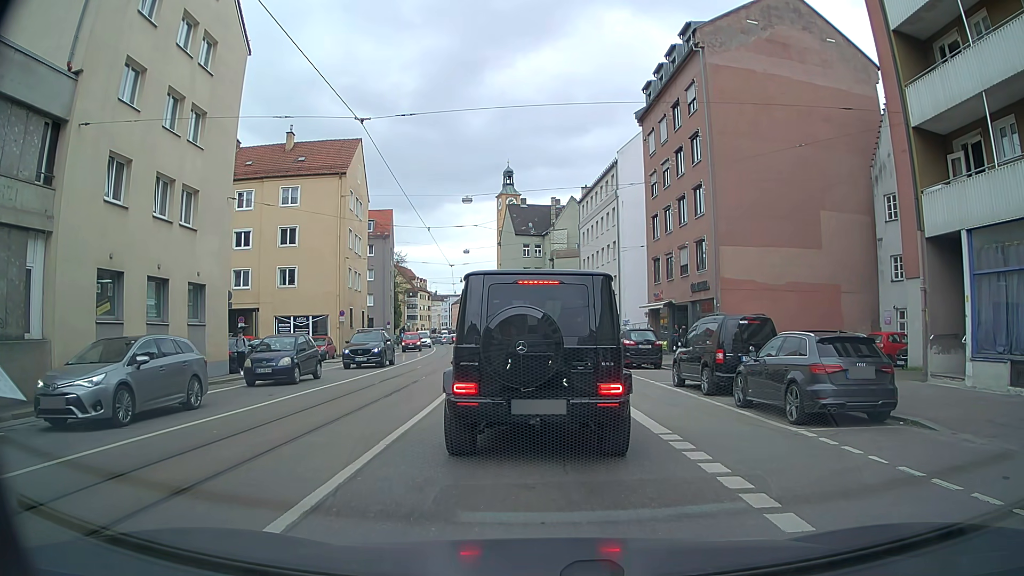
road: tertiary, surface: asphalt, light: Day
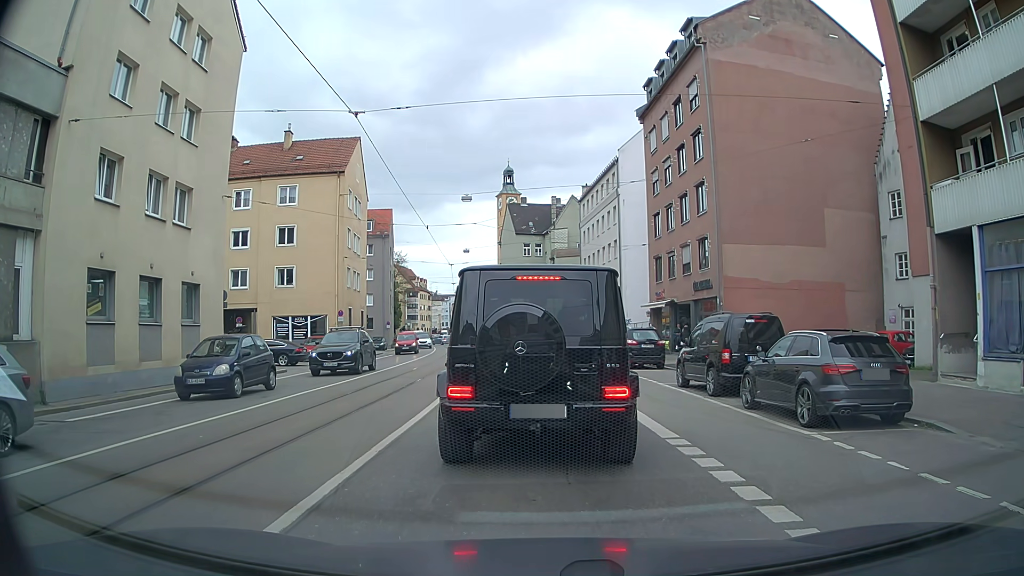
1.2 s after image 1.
(0.0, +0.4) m; 0°
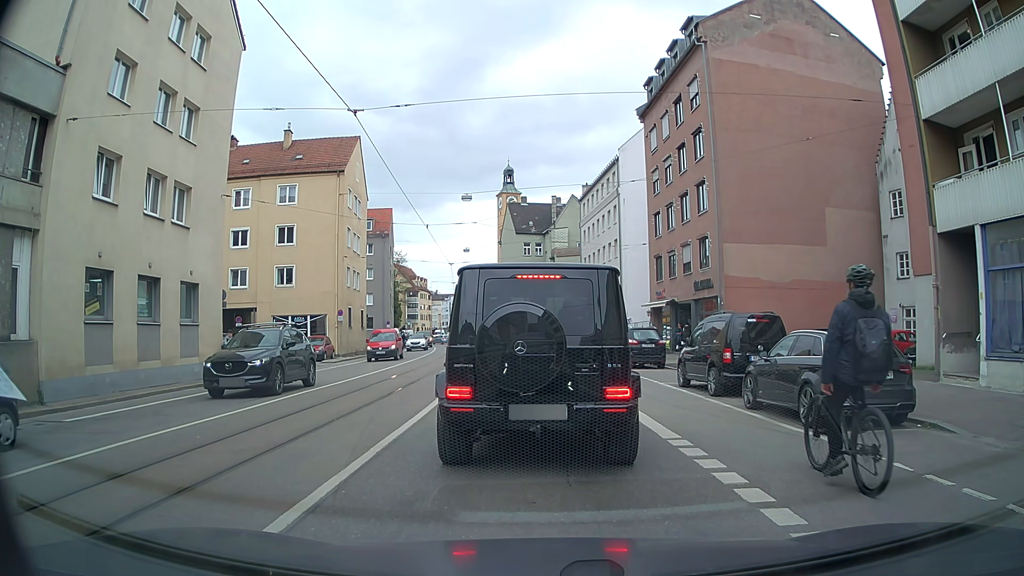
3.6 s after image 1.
(0.0, +0.2) m; 0°
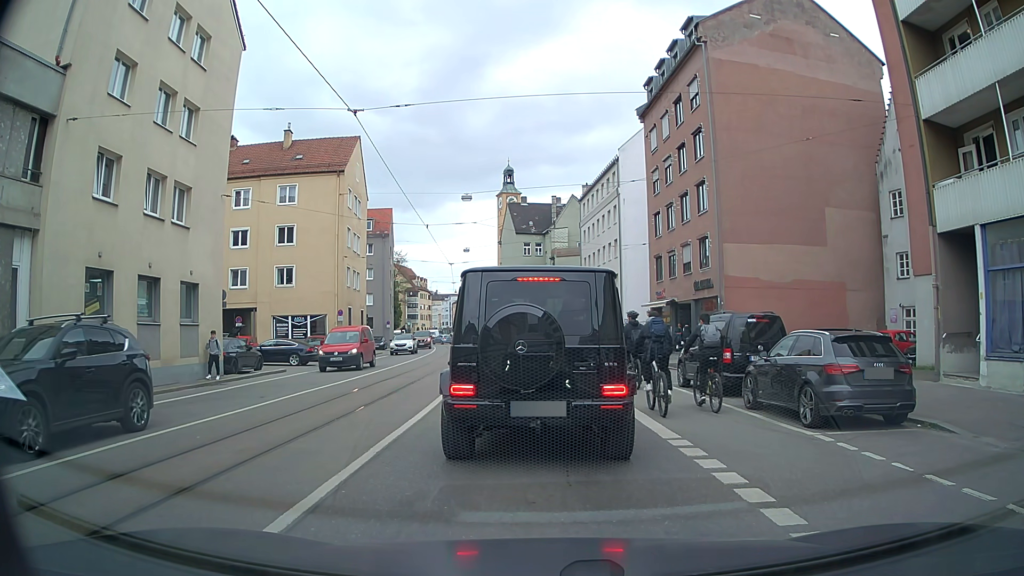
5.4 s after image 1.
(0.0, 0.0) m; 0°
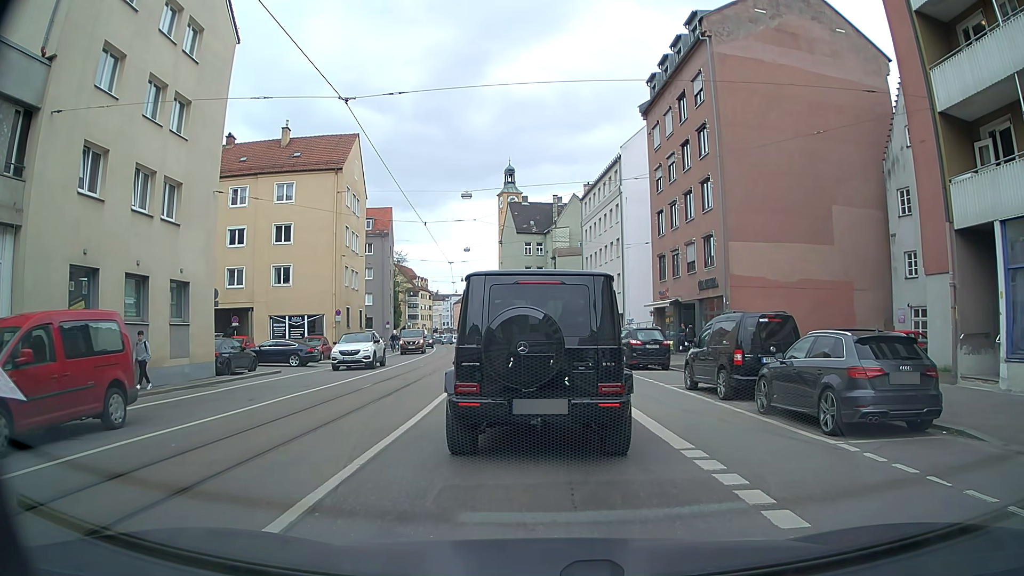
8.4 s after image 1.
(0.0, +0.7) m; 0°
